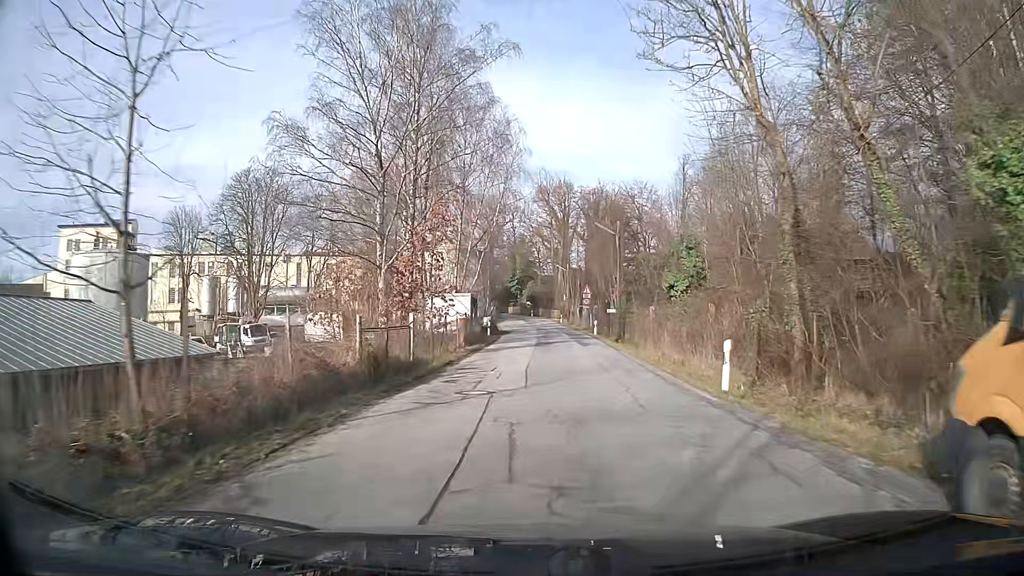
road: unclassified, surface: asphalt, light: Day
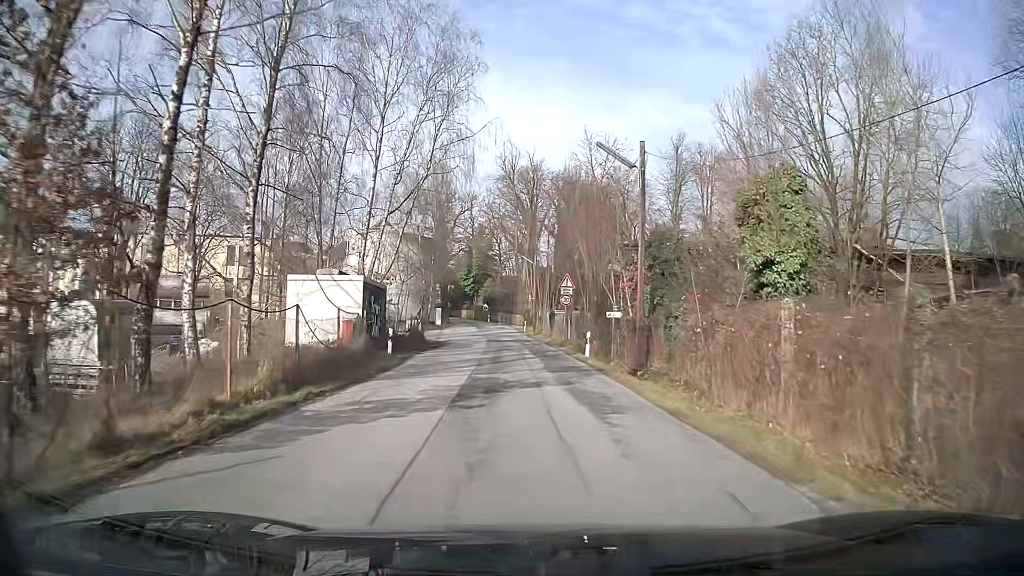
(+0.6, +20.0) m; +2°
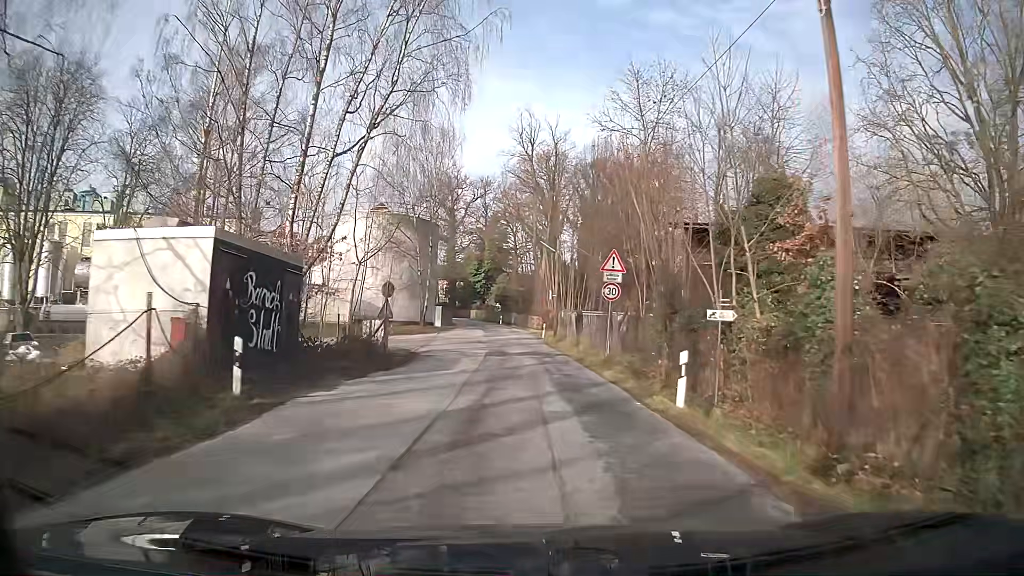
(-0.2, +13.3) m; -2°
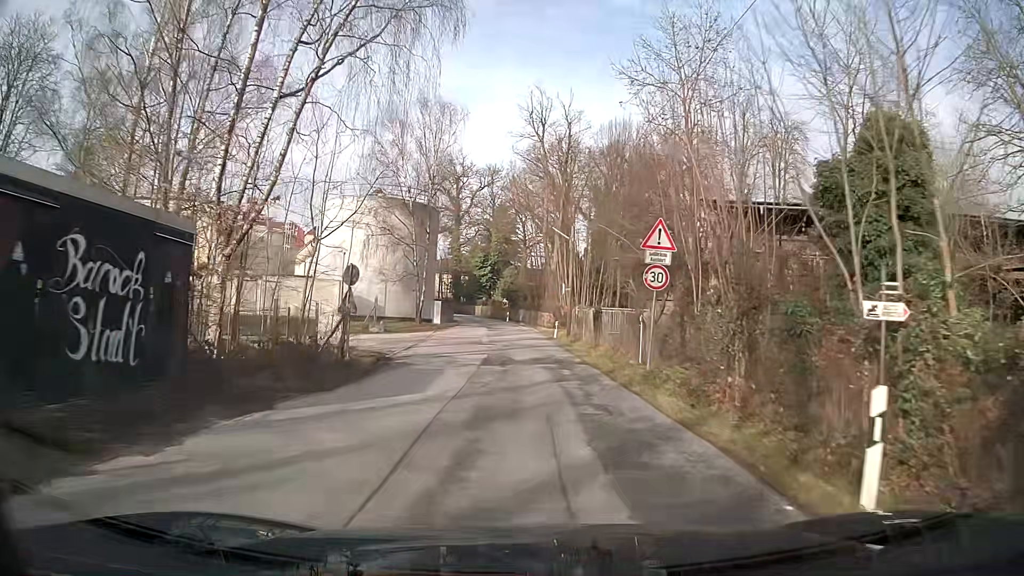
(0.0, +6.3) m; 0°
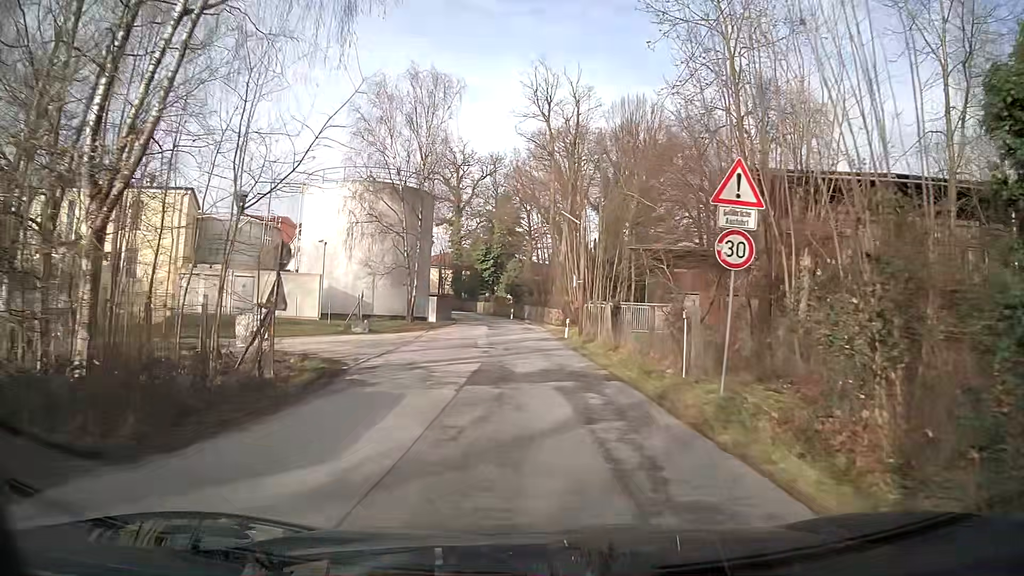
(0.0, +5.6) m; 0°
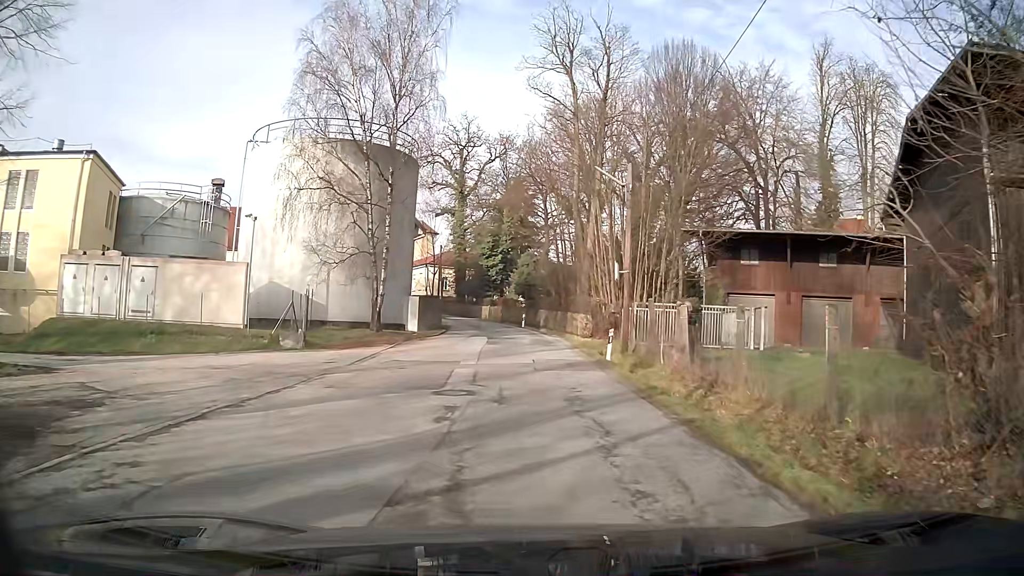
(-0.1, +13.1) m; -1°
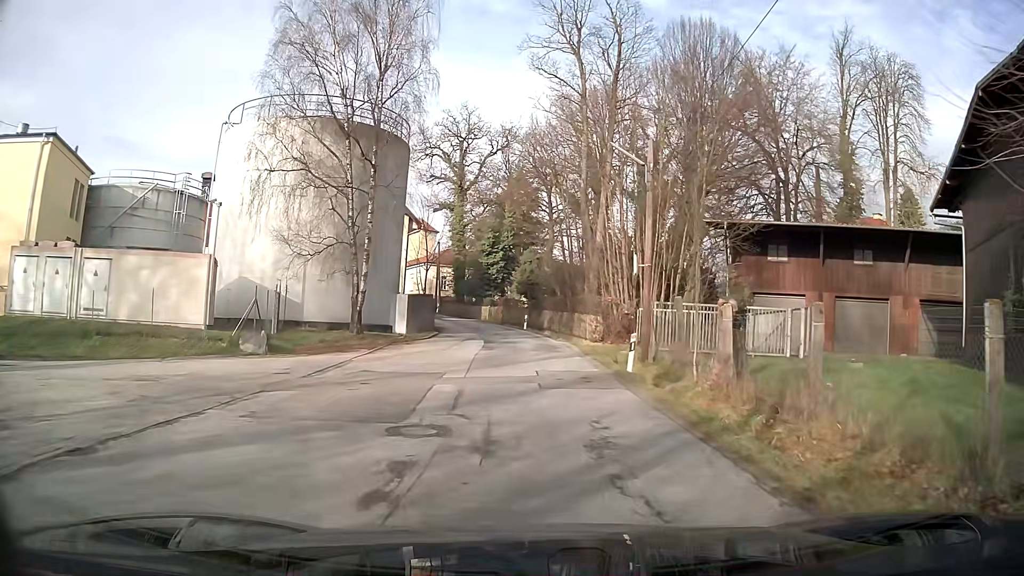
(0.0, +4.0) m; 0°
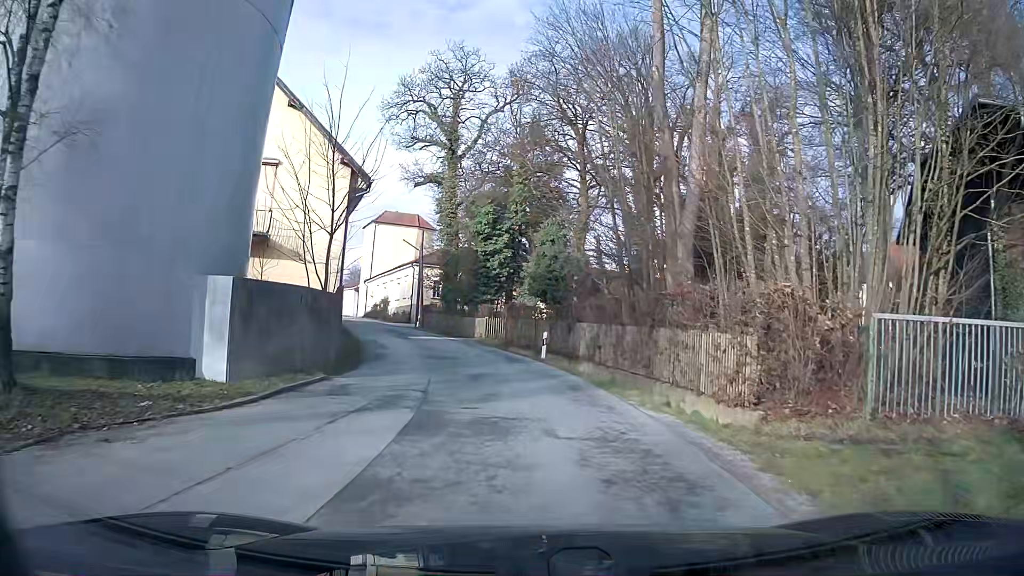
(-0.3, +20.3) m; -1°
(0, +10) (-2, +20) (-4, +30) (-8, +39) (-11, +48) (-15, +57) (-20, +66) (-24, +75) (-28, +85) (-31, +94) m
